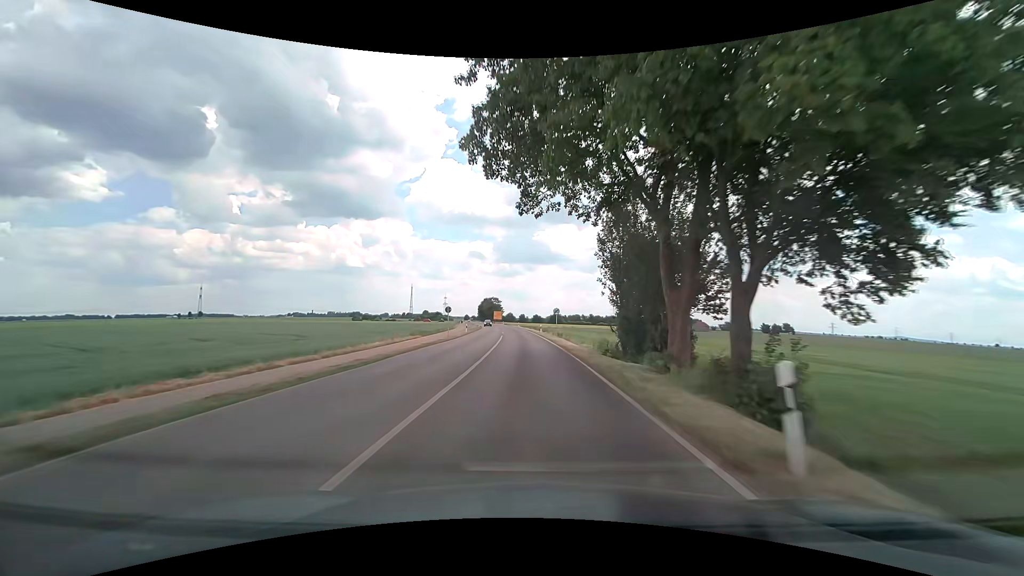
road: tertiary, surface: asphalt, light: Day
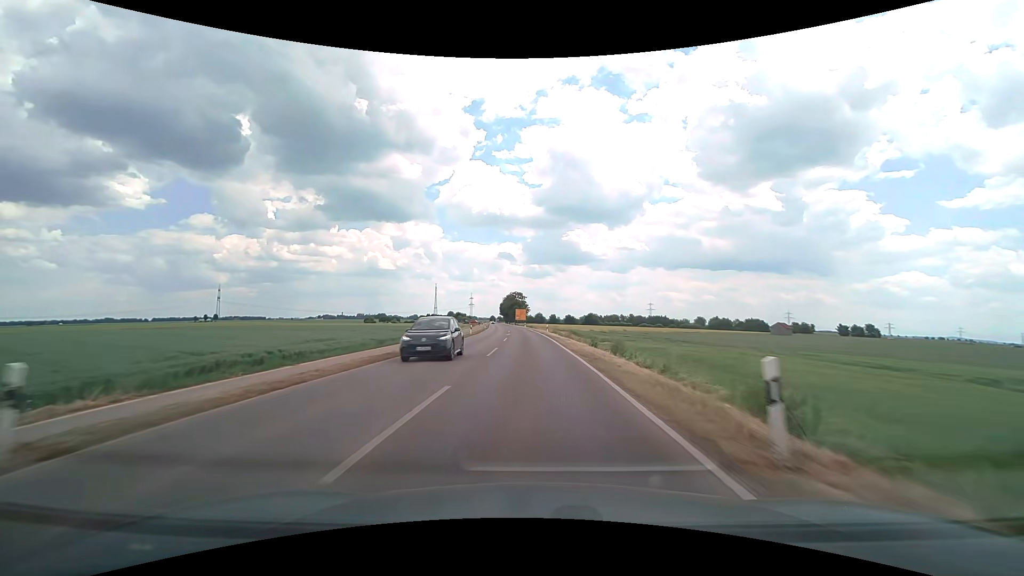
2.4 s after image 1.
(-1.4, +50.7) m; -3°
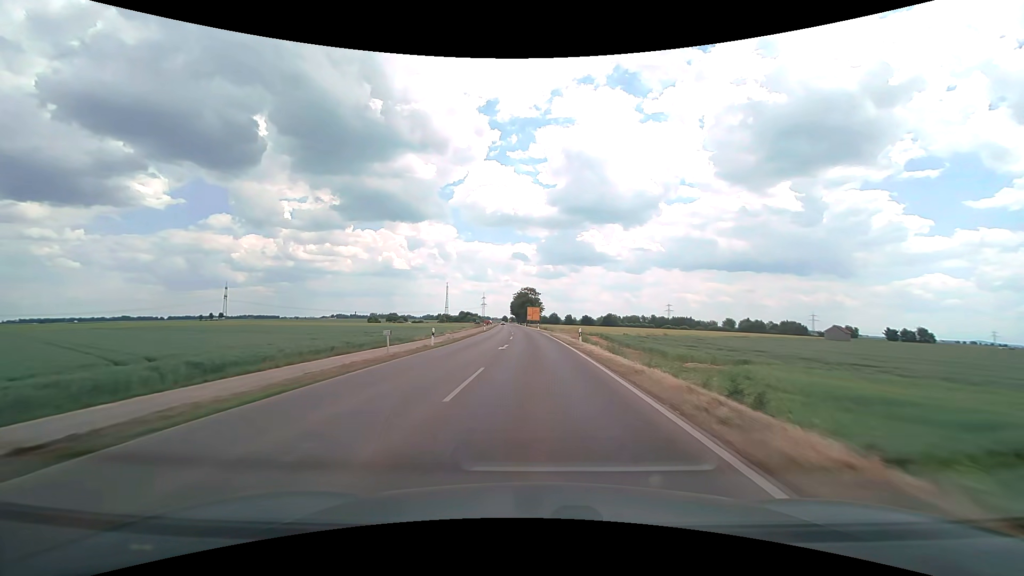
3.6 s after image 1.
(-0.4, +26.3) m; -2°
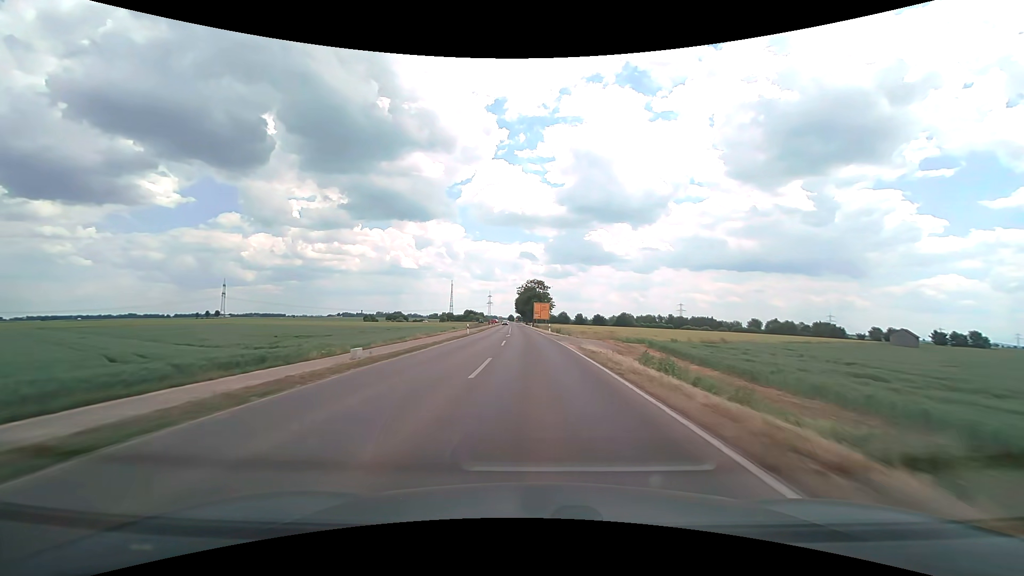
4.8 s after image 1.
(-0.2, +26.8) m; -1°
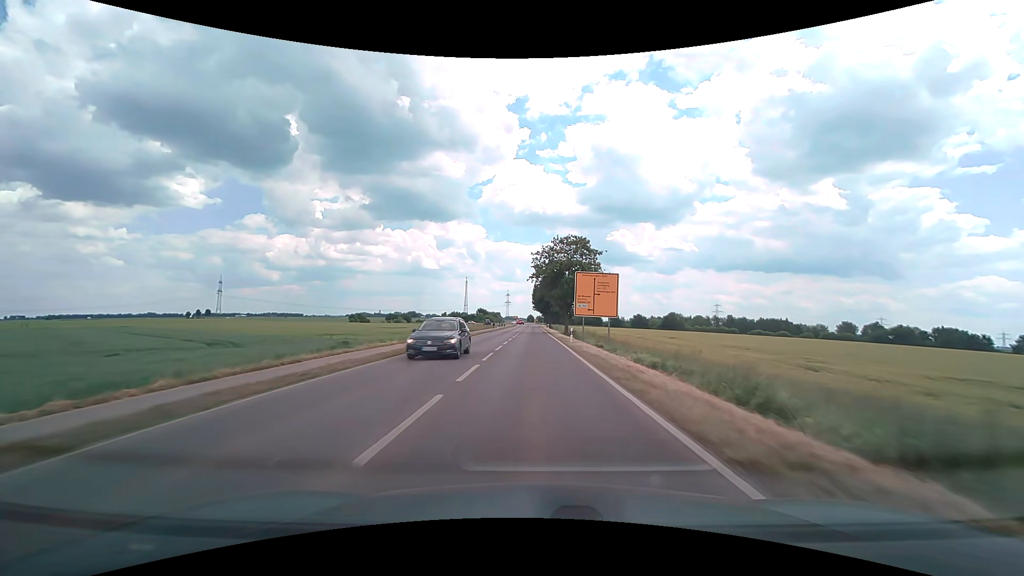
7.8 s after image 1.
(-1.7, +67.7) m; -2°
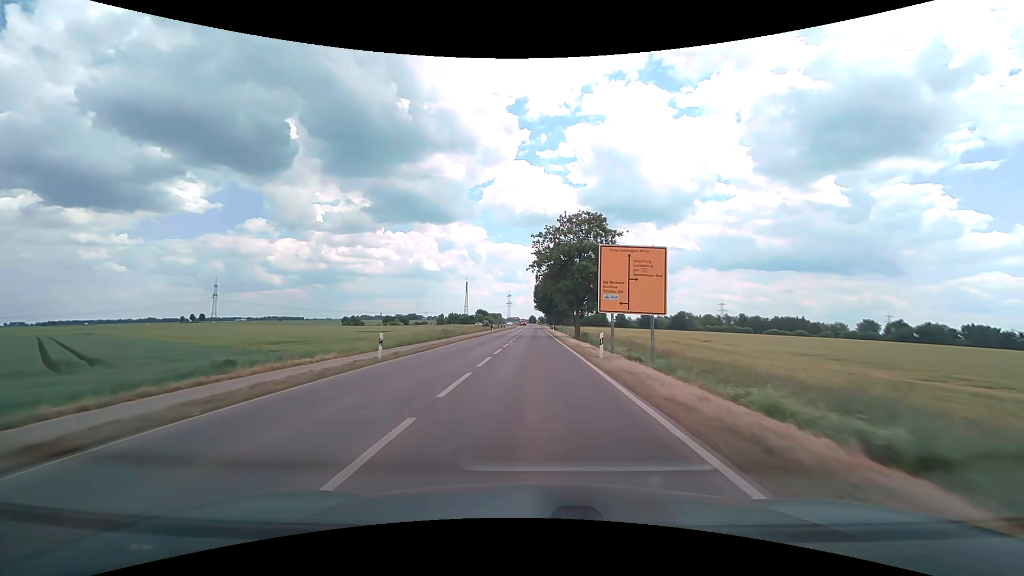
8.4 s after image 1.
(0.0, +13.8) m; 0°
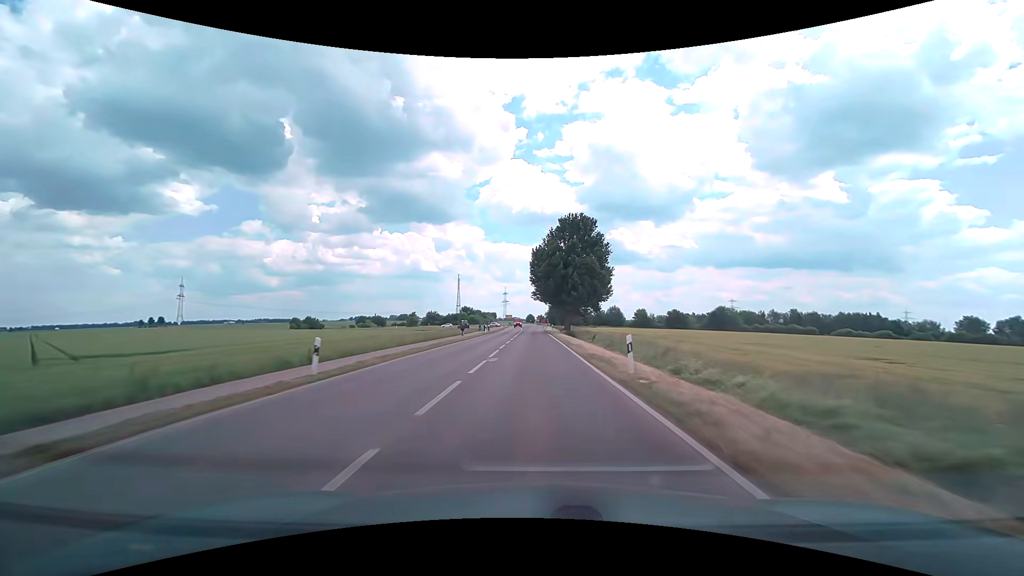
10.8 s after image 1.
(-0.1, +56.0) m; 0°
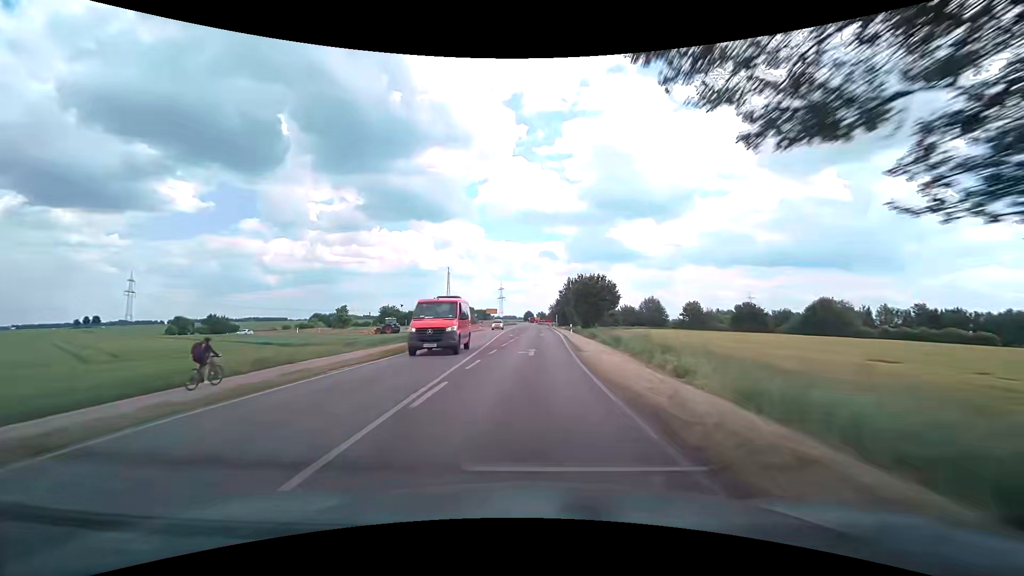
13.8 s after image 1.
(+0.1, +70.8) m; 0°
(0, +10) (0, +20) (0, +30) (0, +40) (+1, +50) (+1, +60) (+1, +70) (+1, +80) (+1, +90) (+1, +100) m
